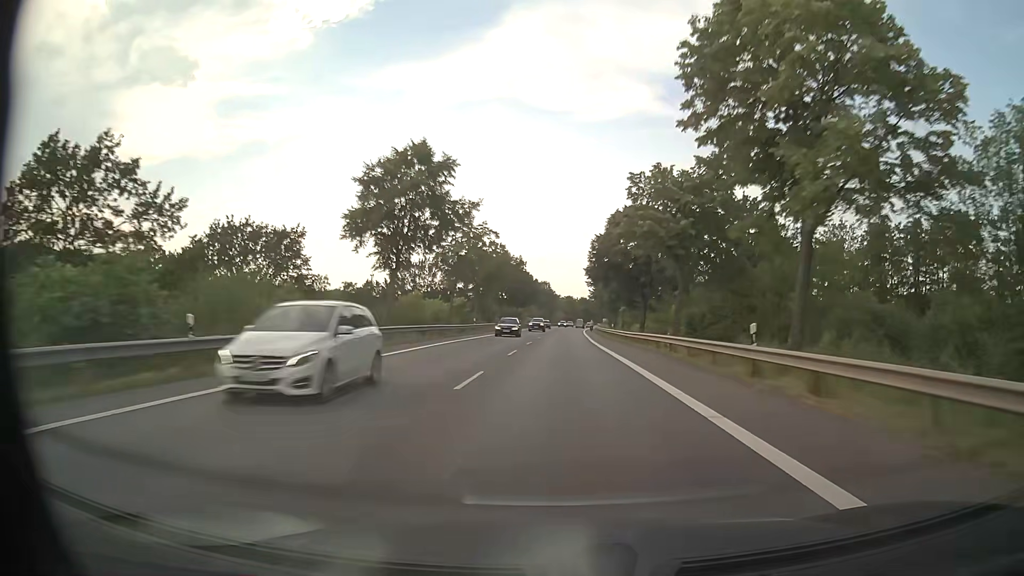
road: primary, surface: asphalt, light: Day
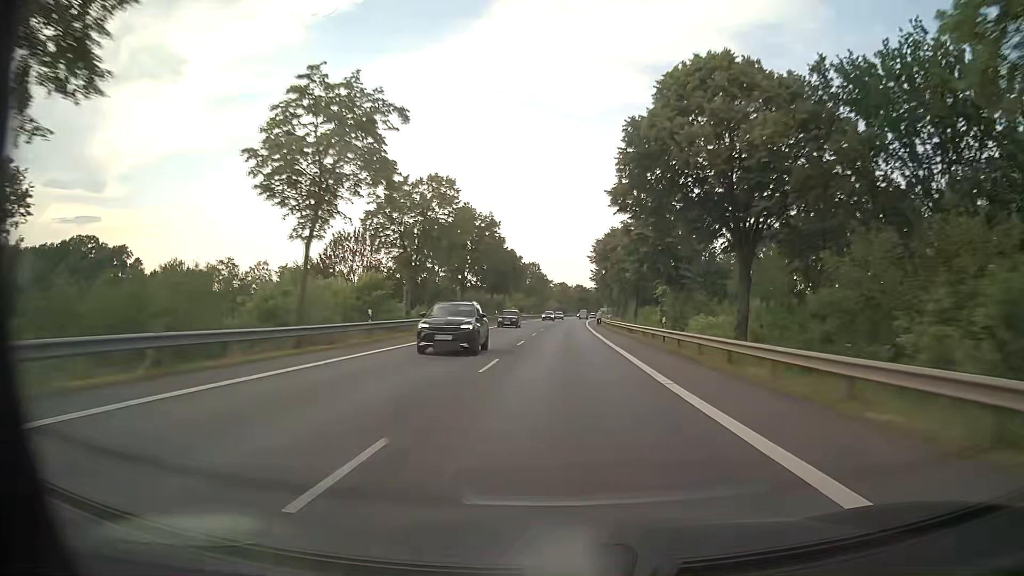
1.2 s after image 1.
(+0.3, +33.4) m; +1°
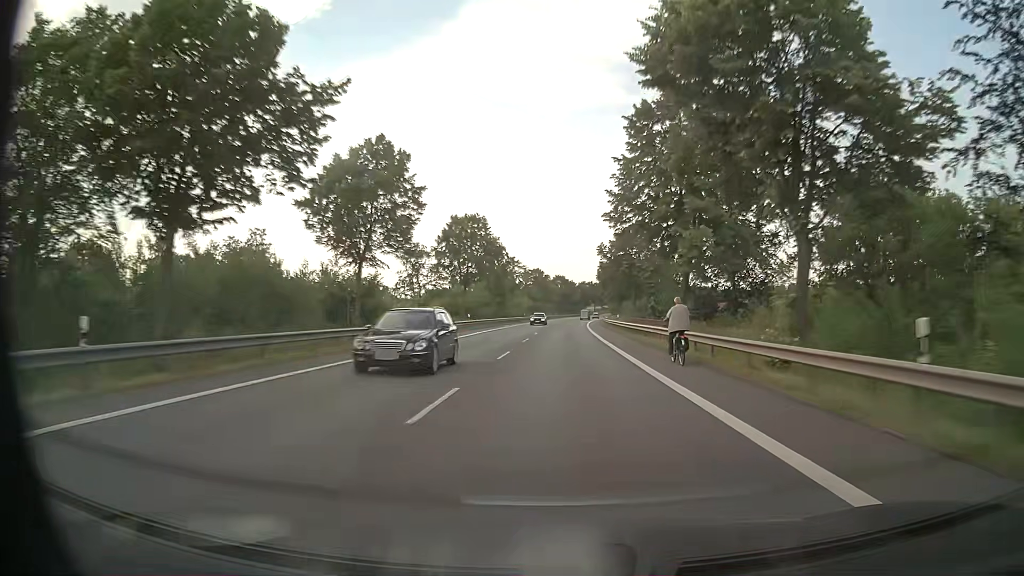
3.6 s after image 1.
(+0.9, +66.8) m; +2°
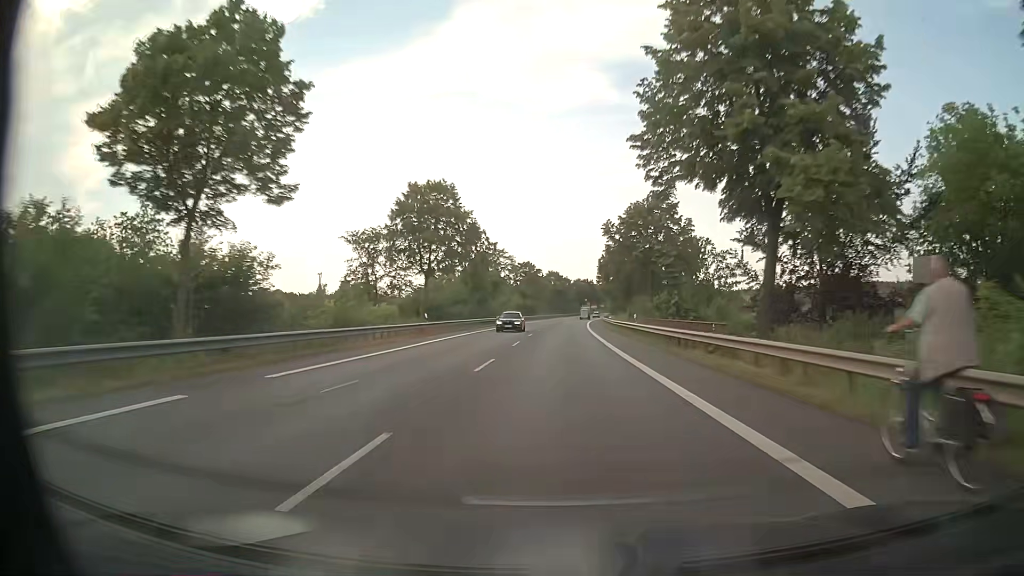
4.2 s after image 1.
(+0.1, +16.7) m; +1°
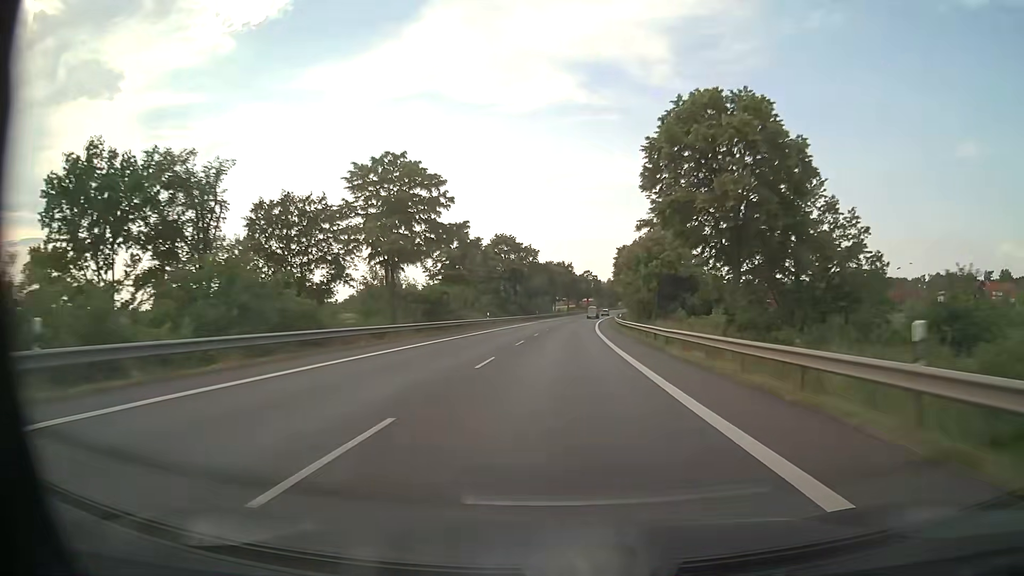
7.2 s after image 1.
(+2.1, +83.2) m; +3°
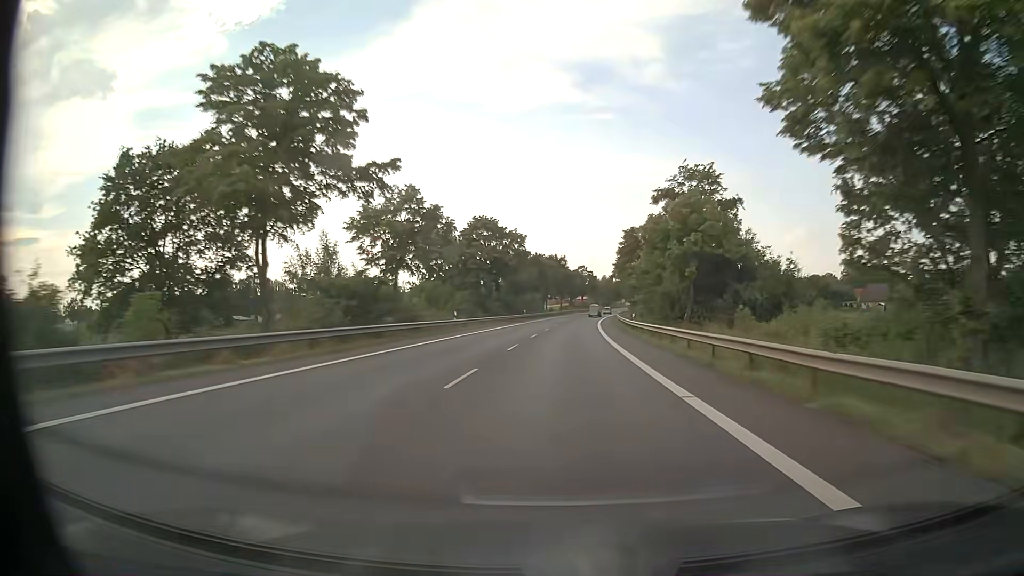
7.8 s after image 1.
(+0.1, +16.6) m; +1°
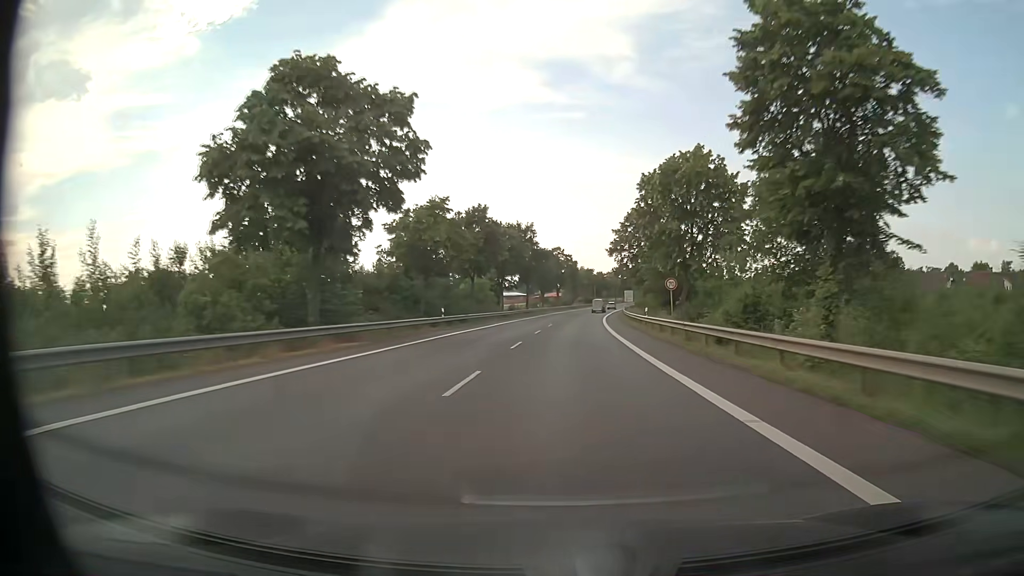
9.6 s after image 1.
(+0.9, +49.5) m; +2°
